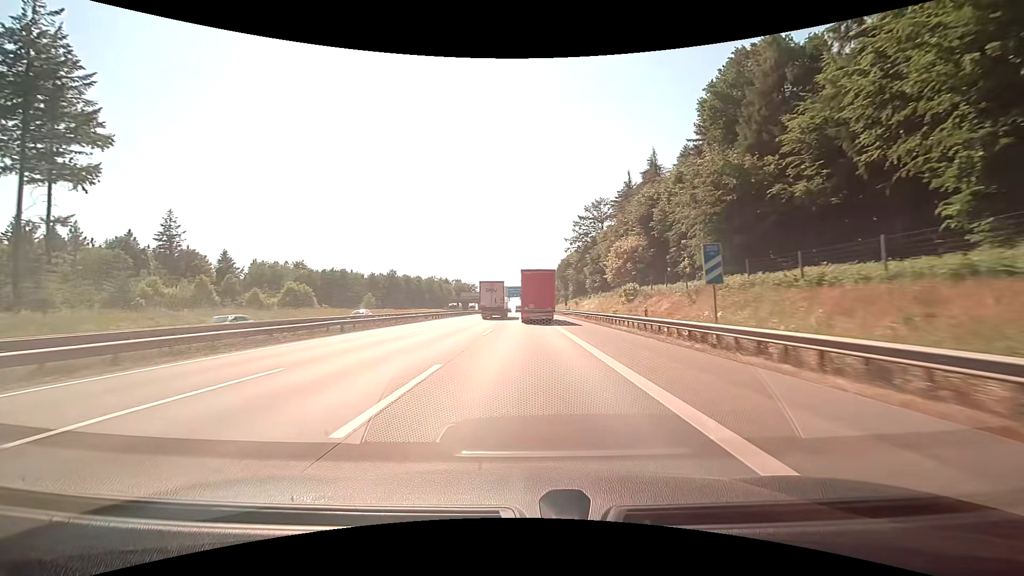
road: motorway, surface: concrete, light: Day
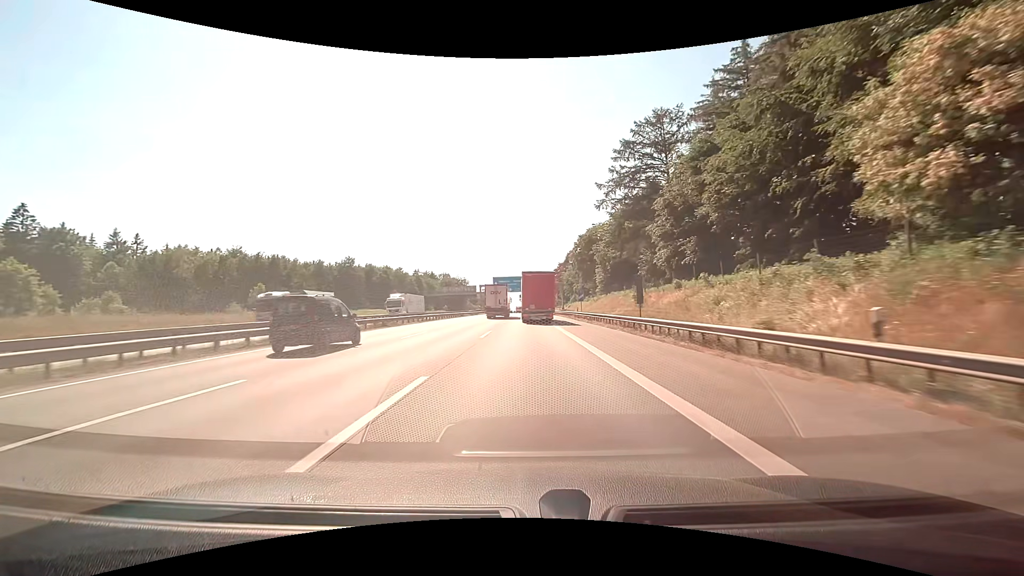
(-0.1, +56.0) m; 0°
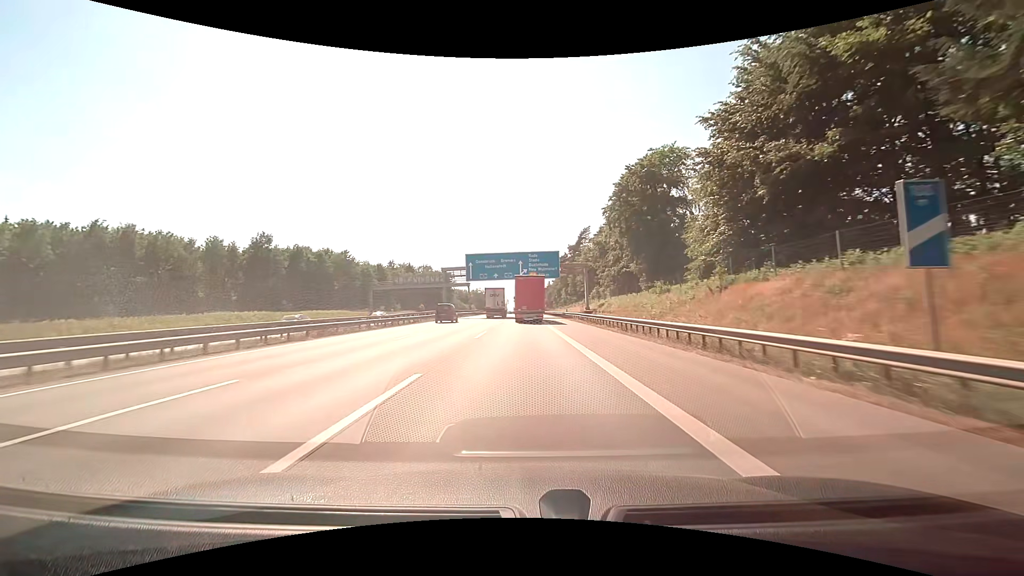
(+0.1, +54.3) m; 0°
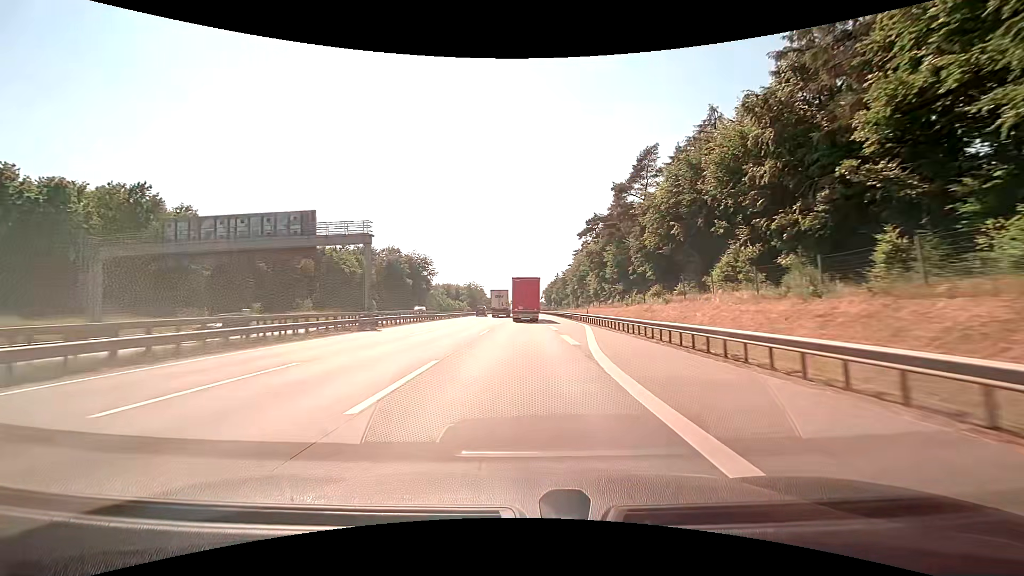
(-0.3, +70.2) m; 0°
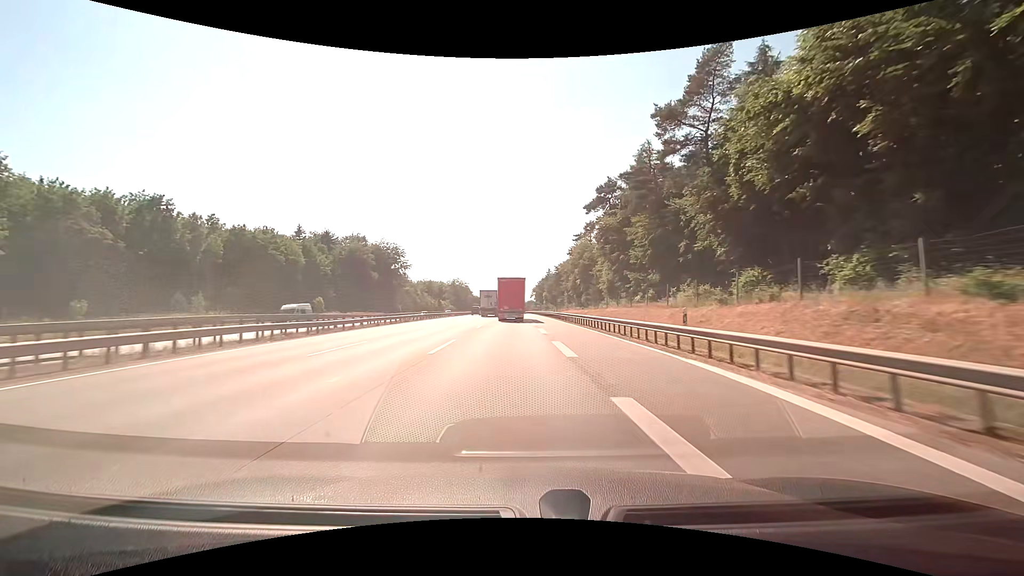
(+0.1, +28.5) m; +1°
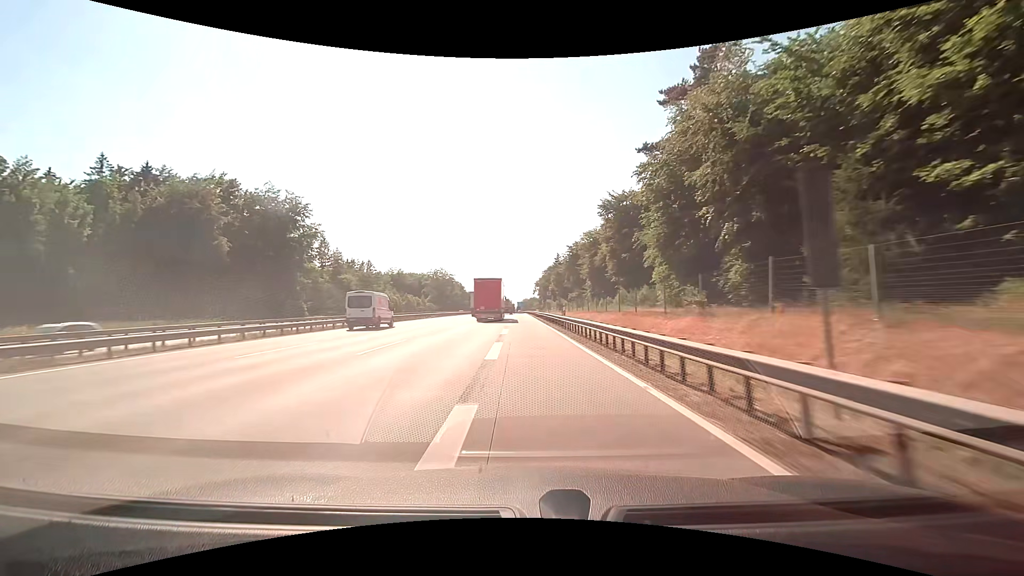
(+1.0, +72.7) m; 0°
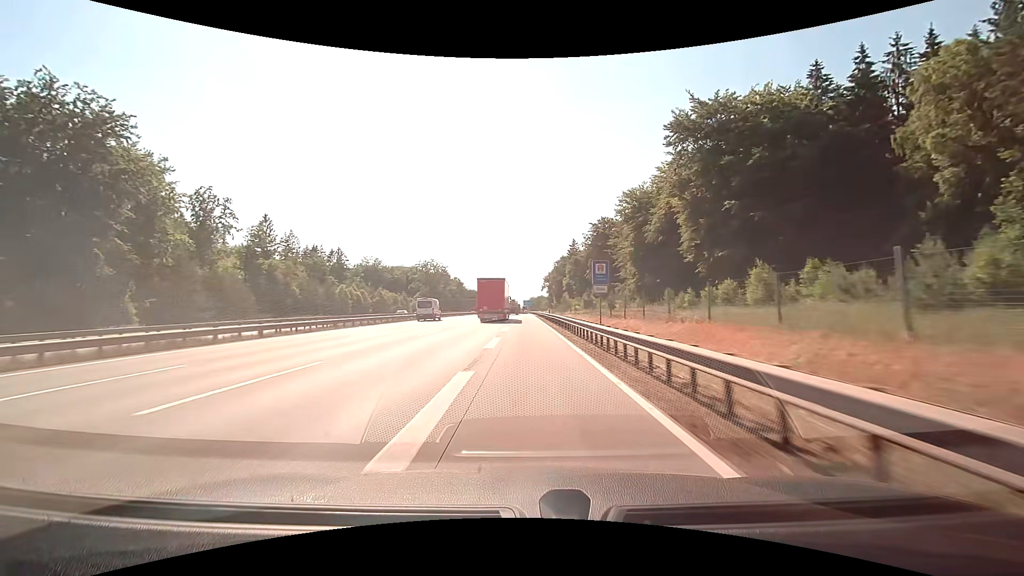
(-0.3, +44.5) m; -1°
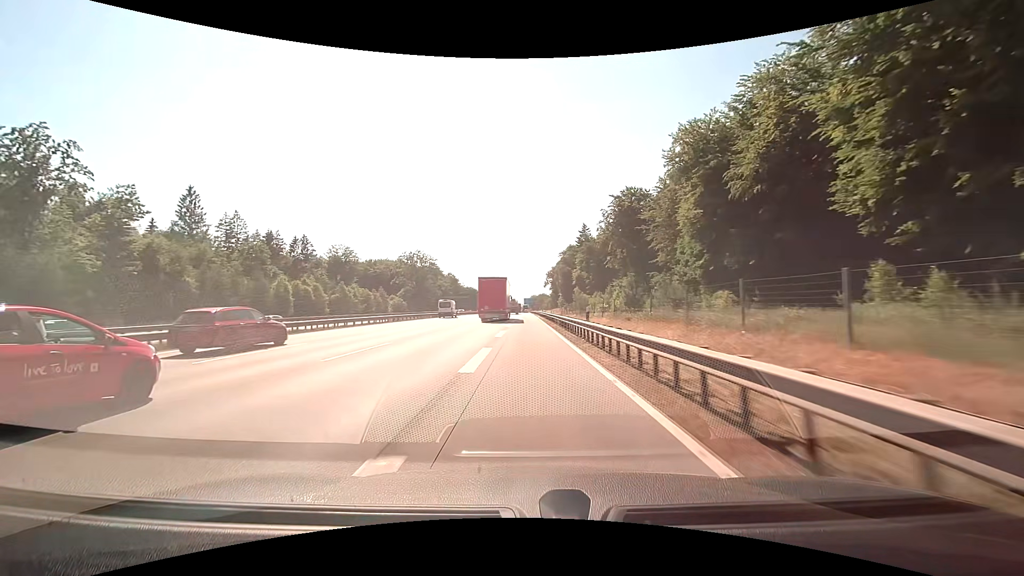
(0.0, +30.0) m; 0°
(0, +10) (0, +20) (0, +30) (0, +40) (0, +50) (0, +60) (0, +70) (0, +80) (0, +90) (0, +100) m
